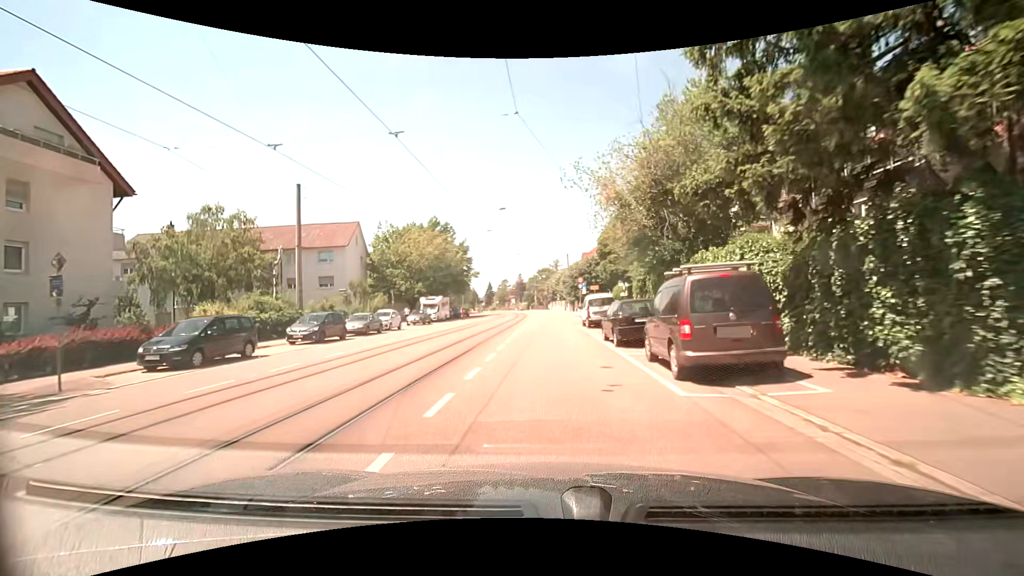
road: tertiary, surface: asphalt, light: Day
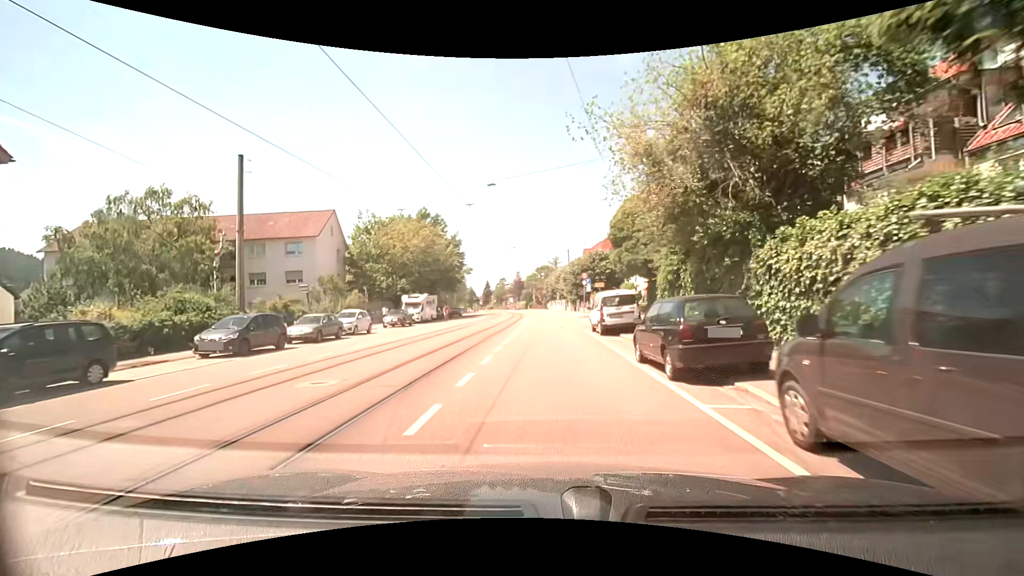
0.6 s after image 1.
(0.0, +6.8) m; 0°
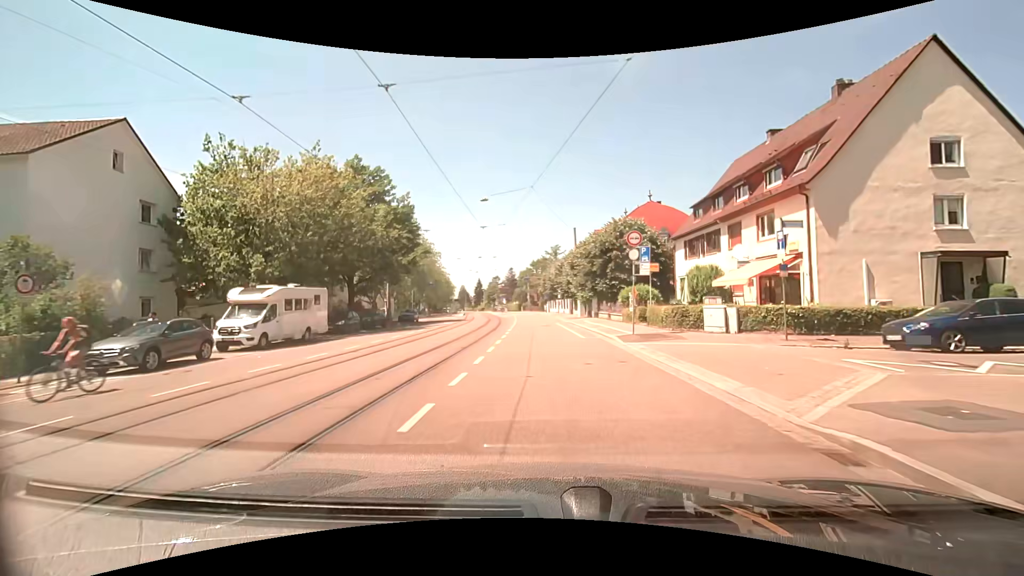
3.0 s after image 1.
(+0.1, +26.8) m; +1°
(0, +10) (0, +20) (-1, +30) (-1, +40) (-2, +50) (-2, +60) (-3, +70) (-4, +80) (-5, +90) (-6, +100) m
